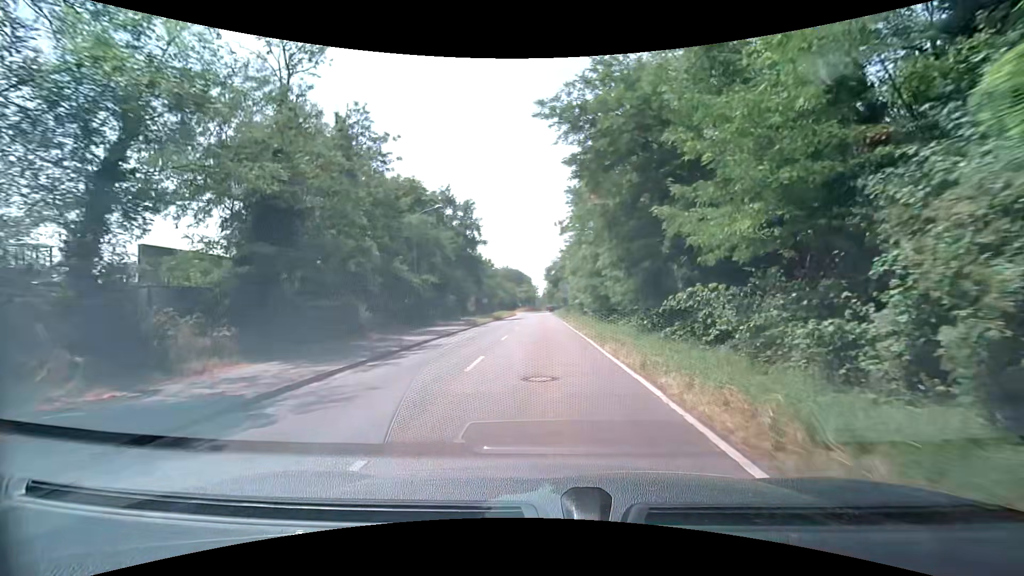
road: secondary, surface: asphalt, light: Day
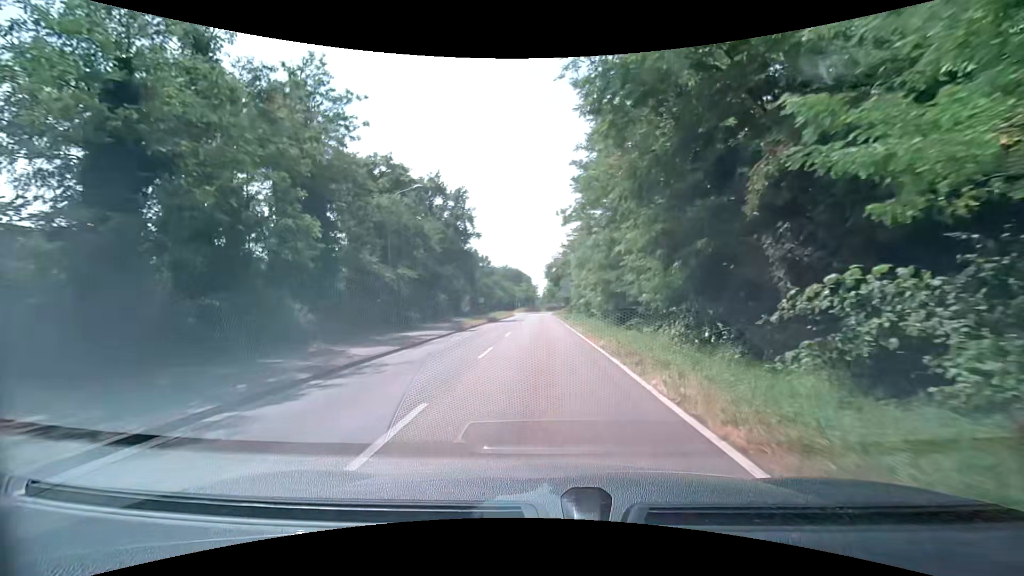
(0.0, +6.5) m; 0°
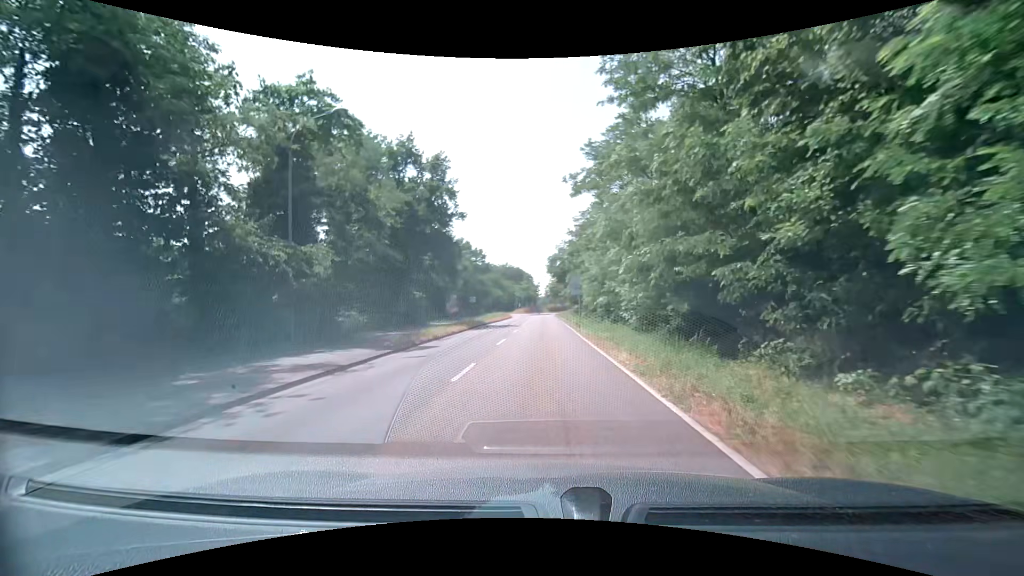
(0.0, +13.0) m; 0°
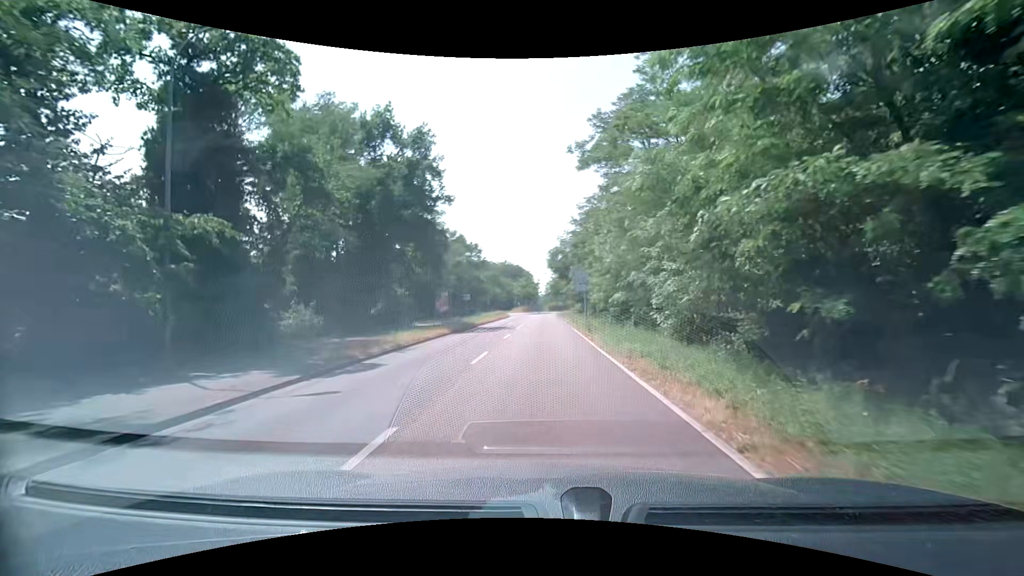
(0.0, +6.4) m; -1°
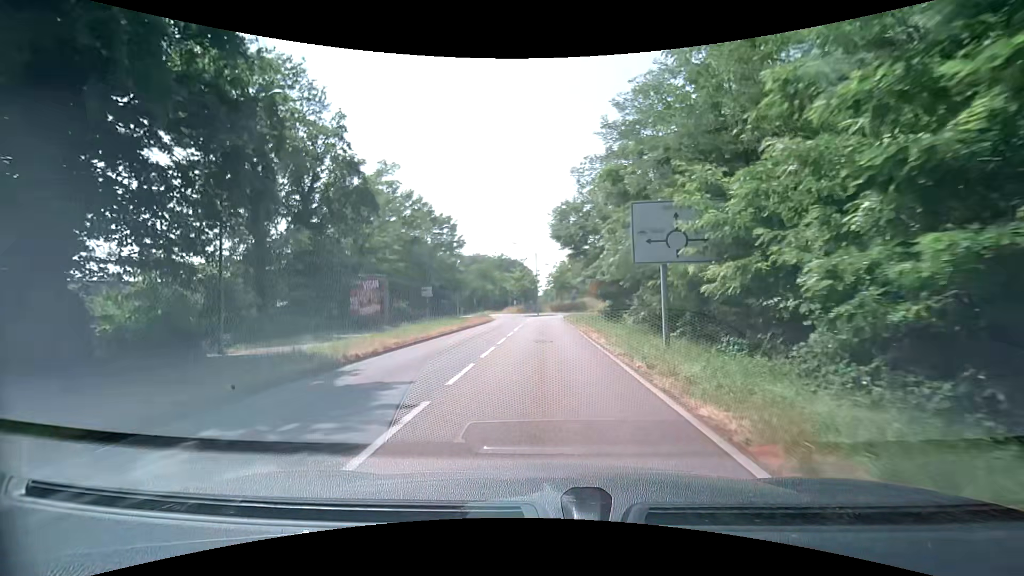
(+0.1, +25.6) m; 0°
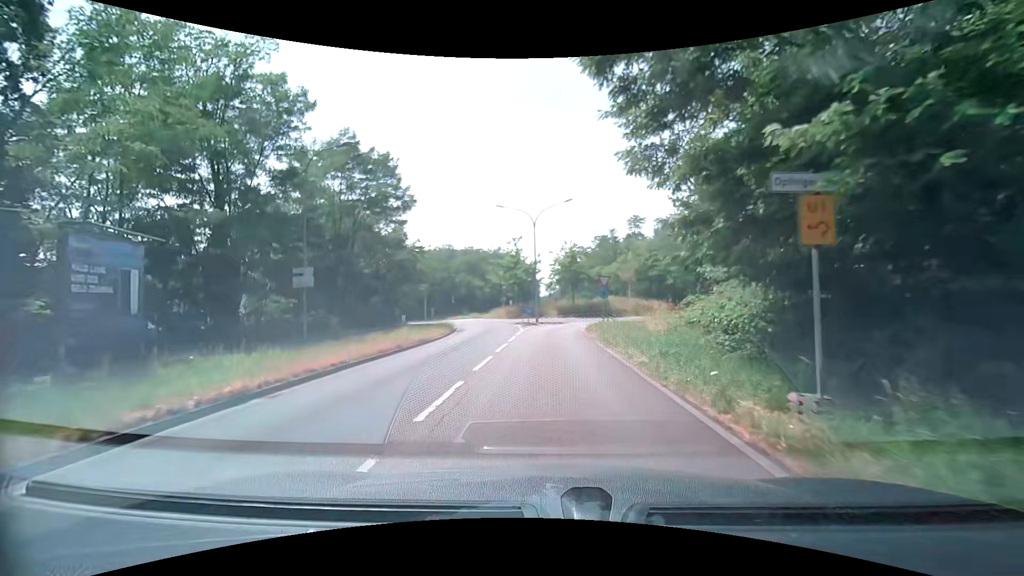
(0.0, +25.2) m; -1°
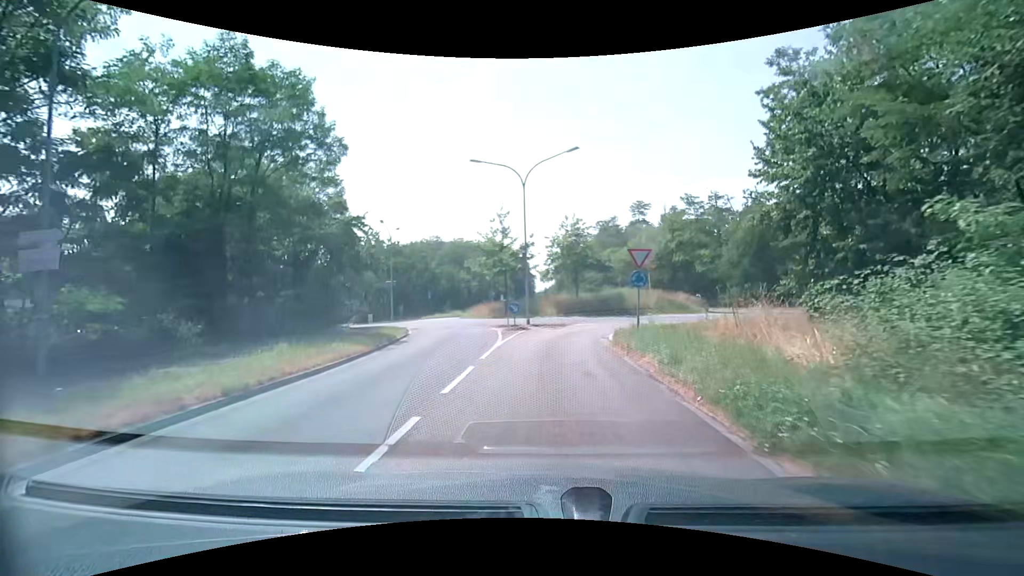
(+0.1, +12.0) m; +1°
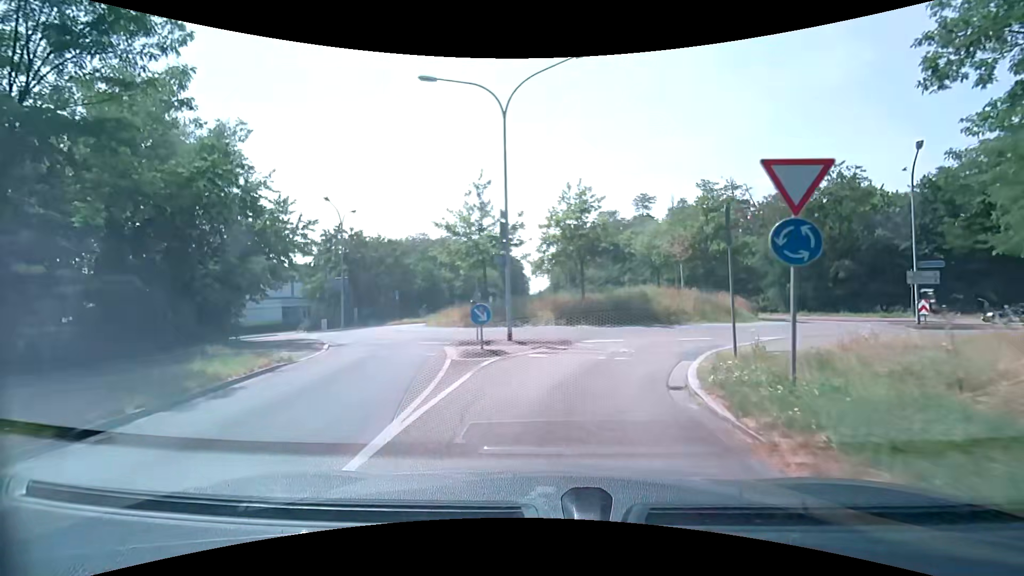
(0.0, +10.8) m; 0°
(0, +10) (+4, +19) (+12, +25) (+18, +34) (+17, +43) (+10, +51) (+1, +52) (-9, +49) (-18, +47) (-28, +46) m
